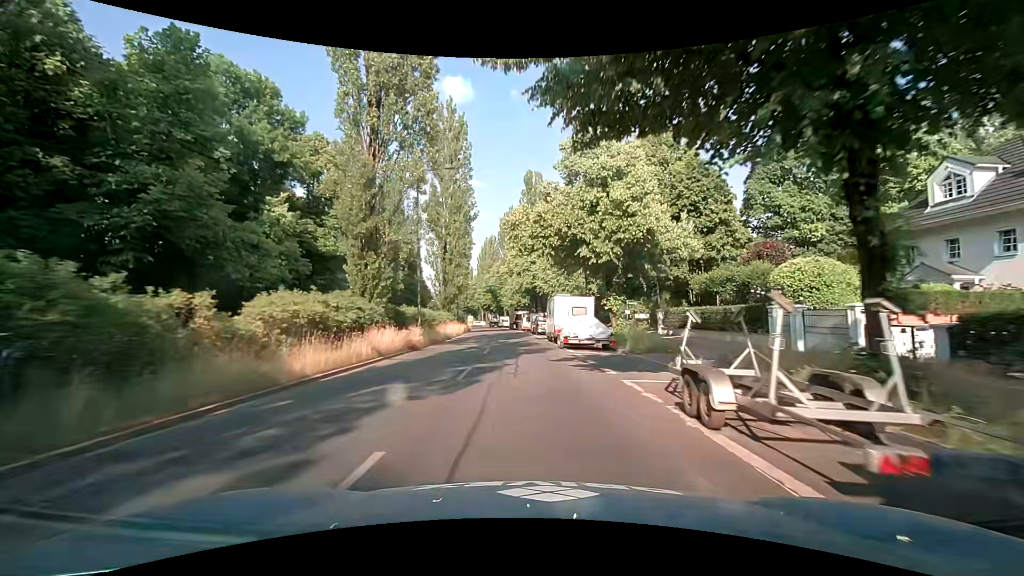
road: secondary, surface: asphalt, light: Day
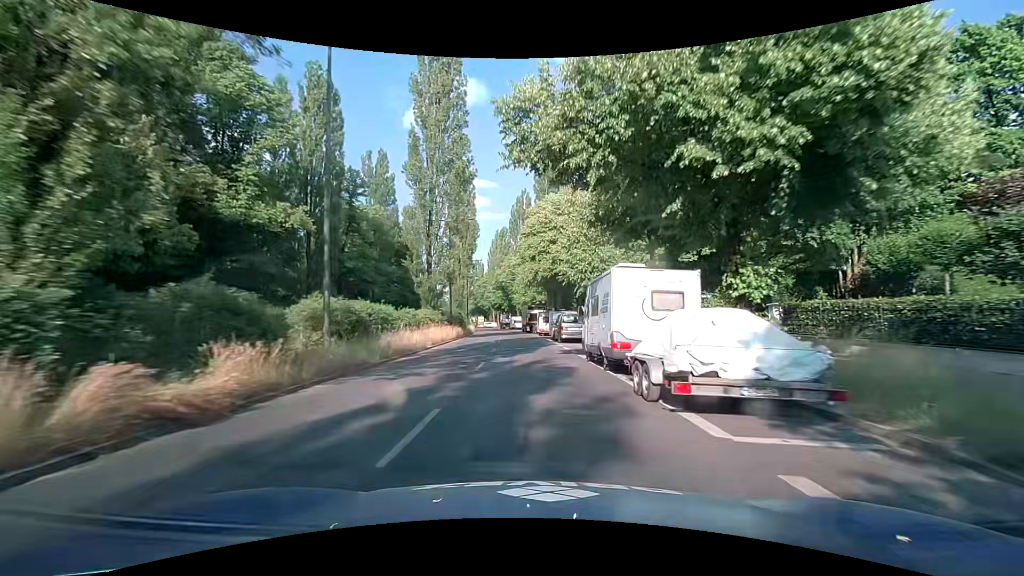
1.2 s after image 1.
(-0.1, +15.6) m; -1°
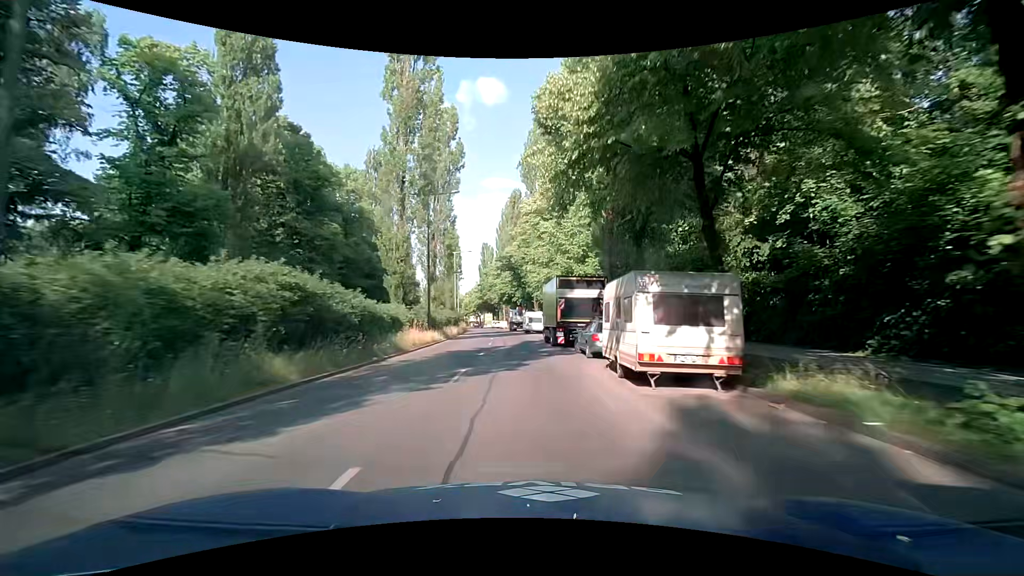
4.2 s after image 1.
(-0.9, +39.2) m; -3°
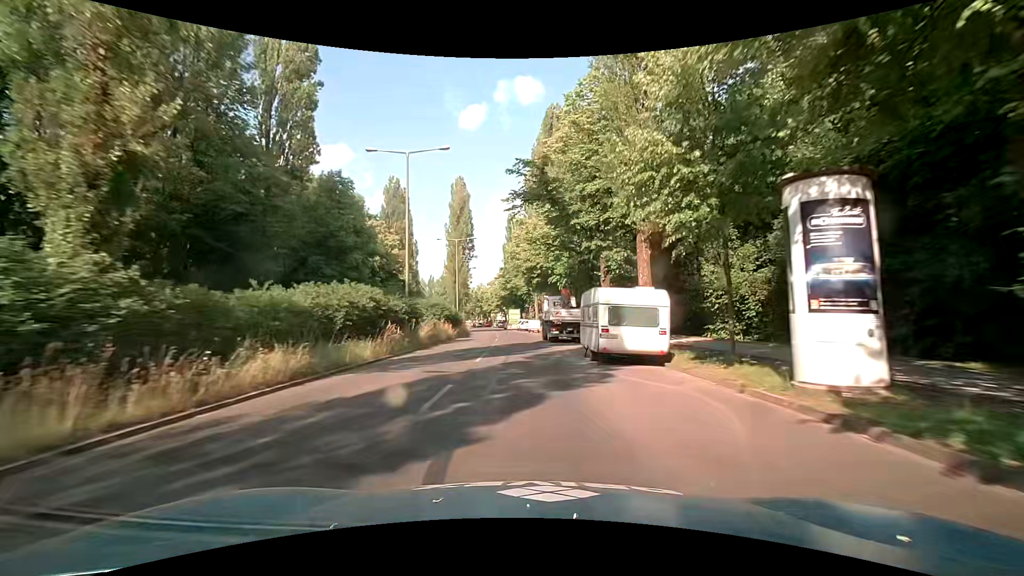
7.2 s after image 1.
(-0.9, +39.4) m; -4°
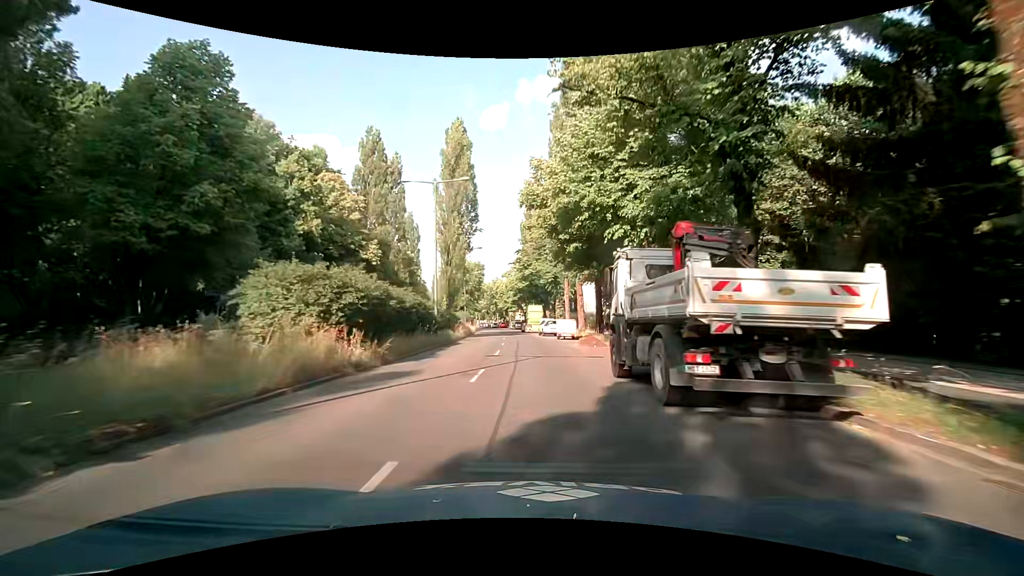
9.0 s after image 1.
(-0.1, +23.8) m; -2°
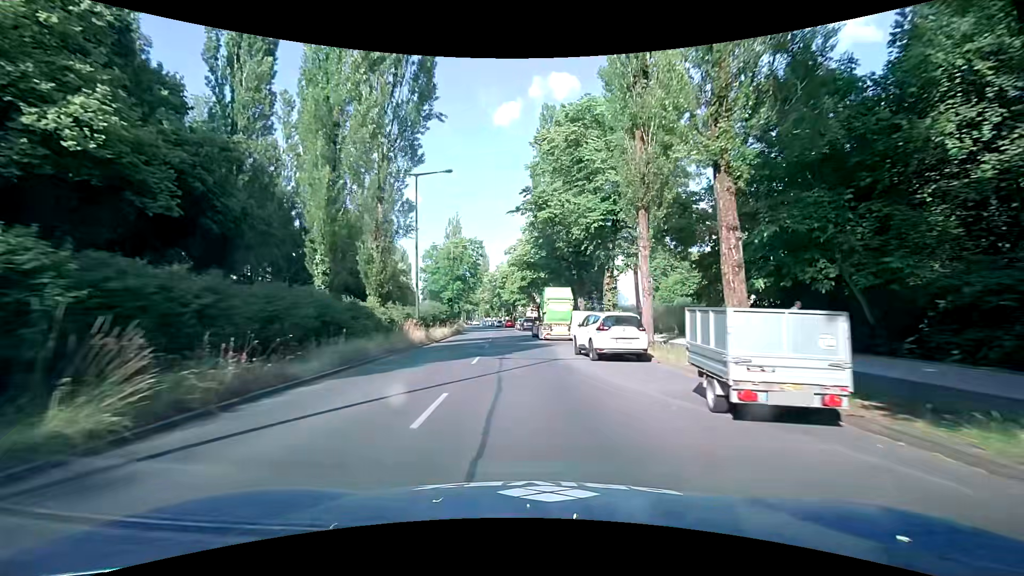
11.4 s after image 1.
(-0.1, +31.9) m; 0°
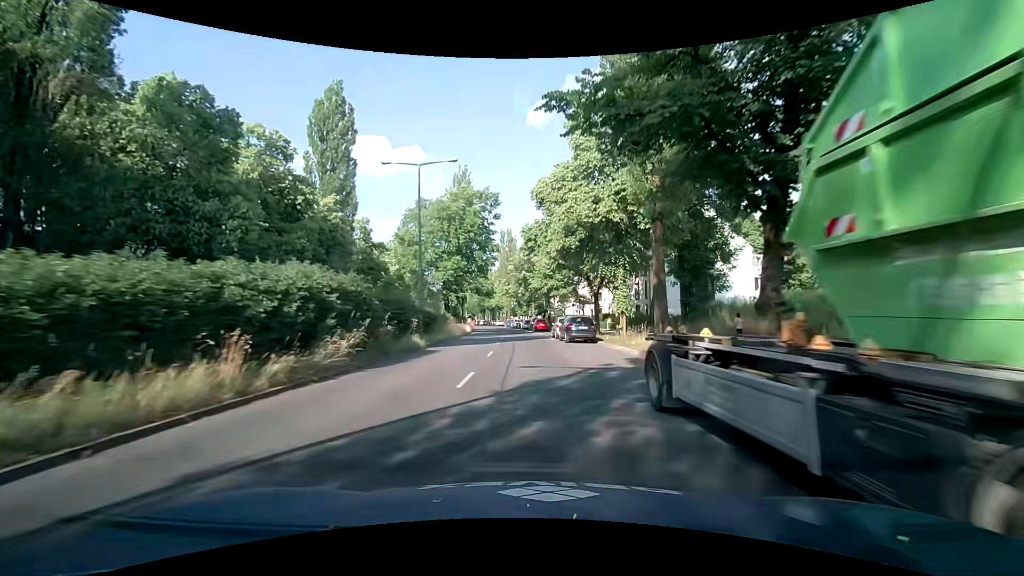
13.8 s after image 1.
(-1.7, +32.5) m; -5°
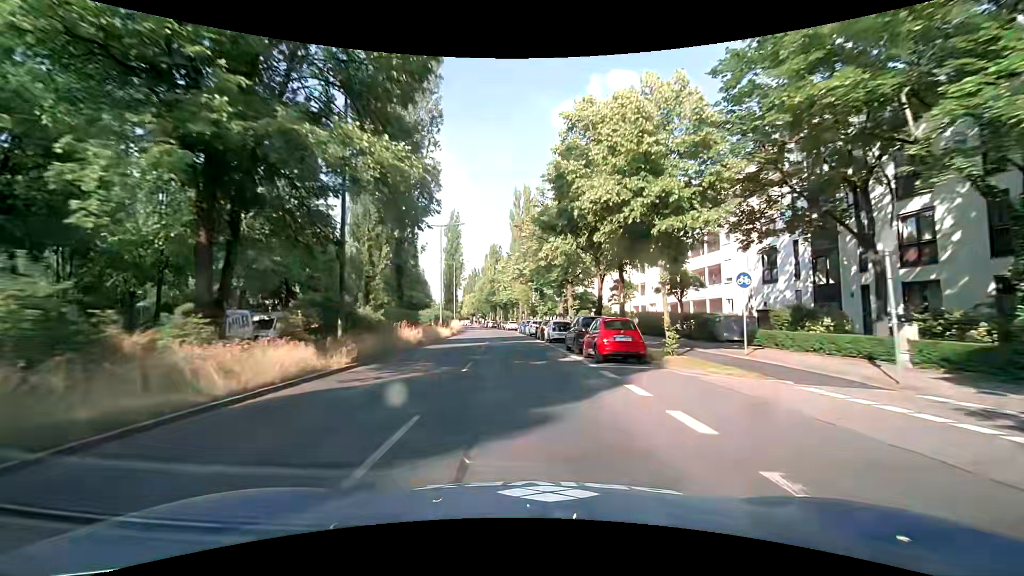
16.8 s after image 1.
(-0.9, +41.9) m; -3°
(0, +10) (0, +20) (-1, +30) (-2, +40) (-3, +50) (-4, +60) (-5, +70) (-6, +80) (-7, +90) (-9, +100) m
